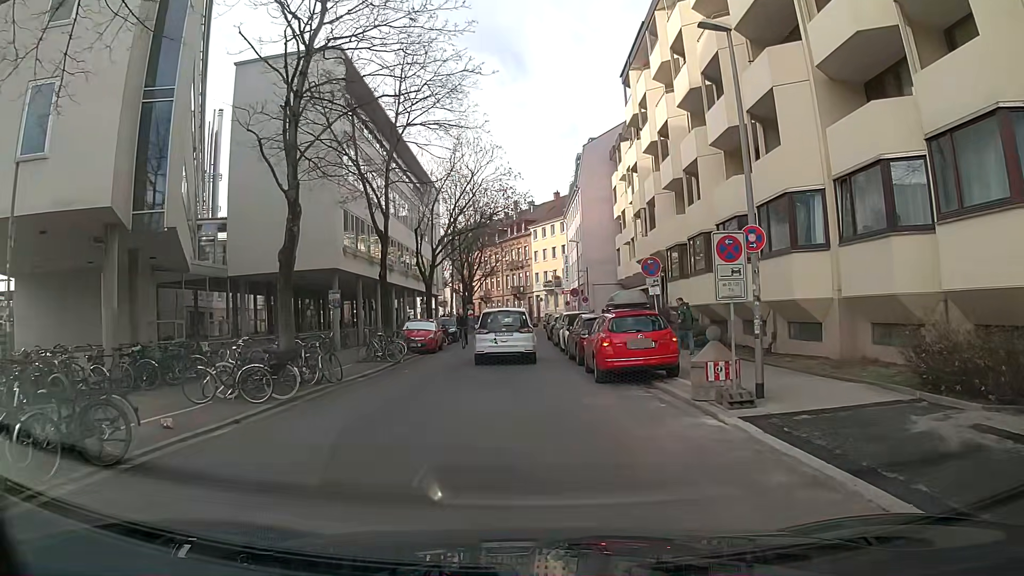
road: residential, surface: asphalt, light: Day
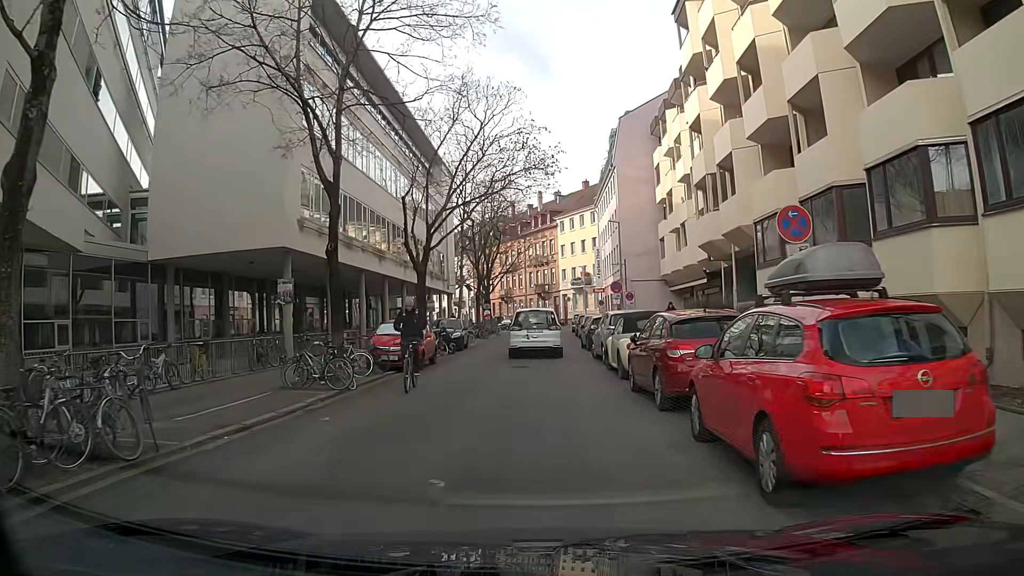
(-0.2, +9.6) m; -3°
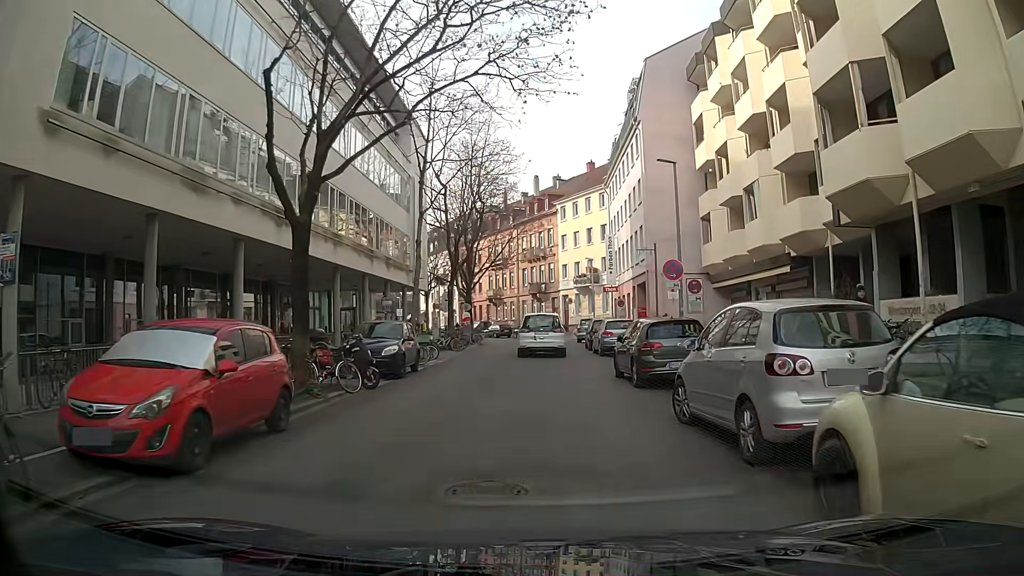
(0.0, +13.9) m; +1°
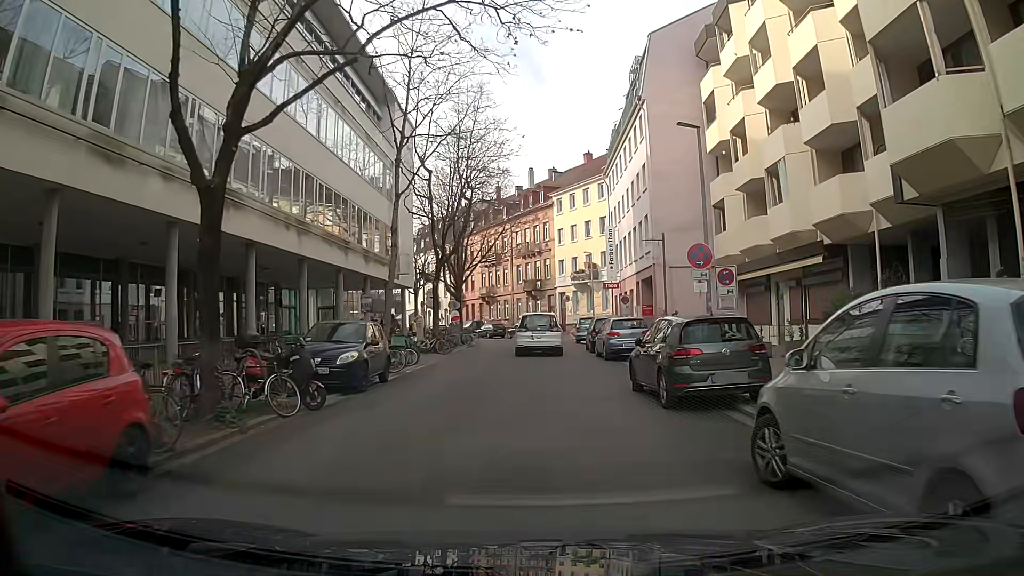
(0.0, +3.7) m; 0°
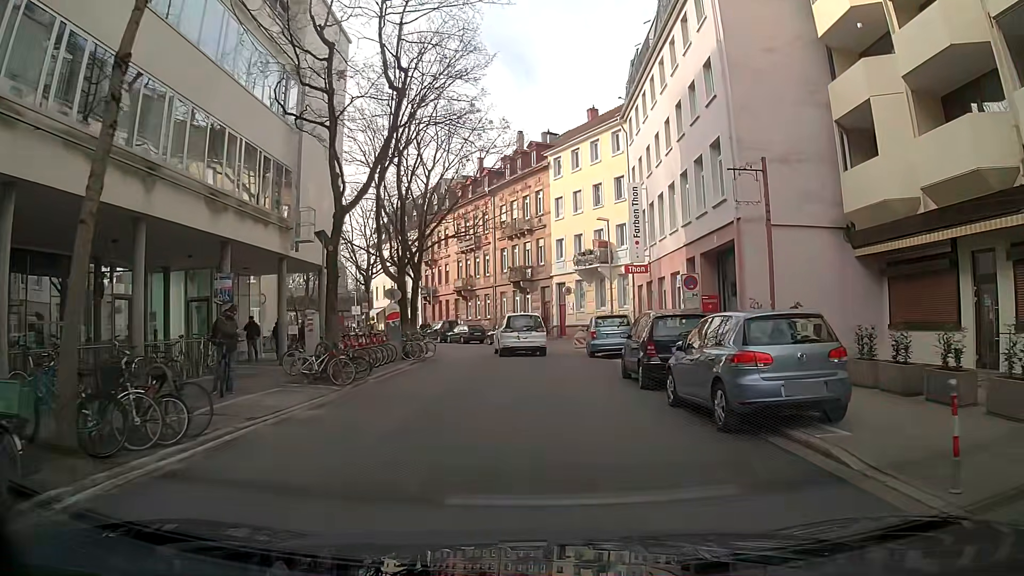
(+0.1, +15.6) m; +1°
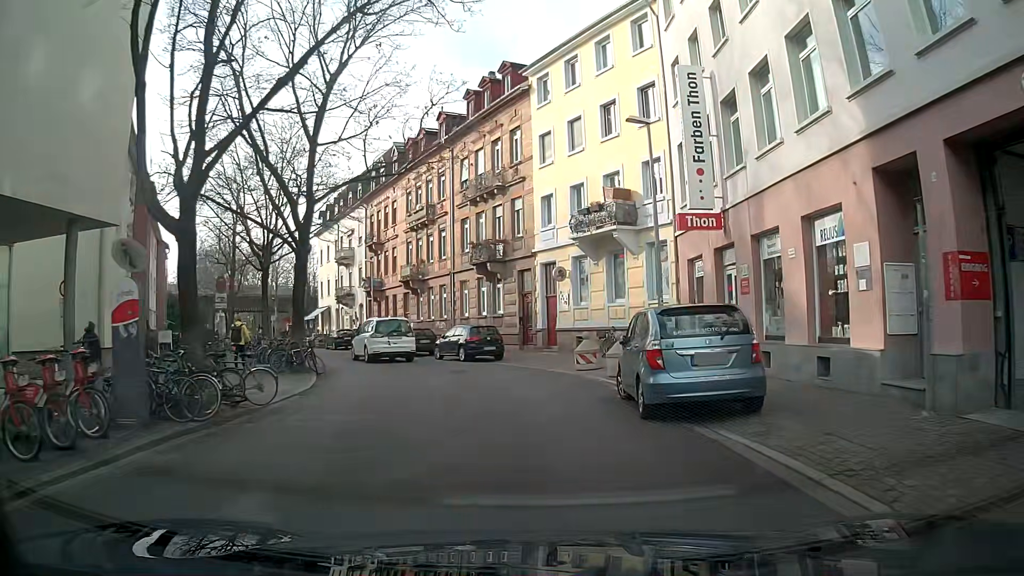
(-0.1, +15.9) m; +1°
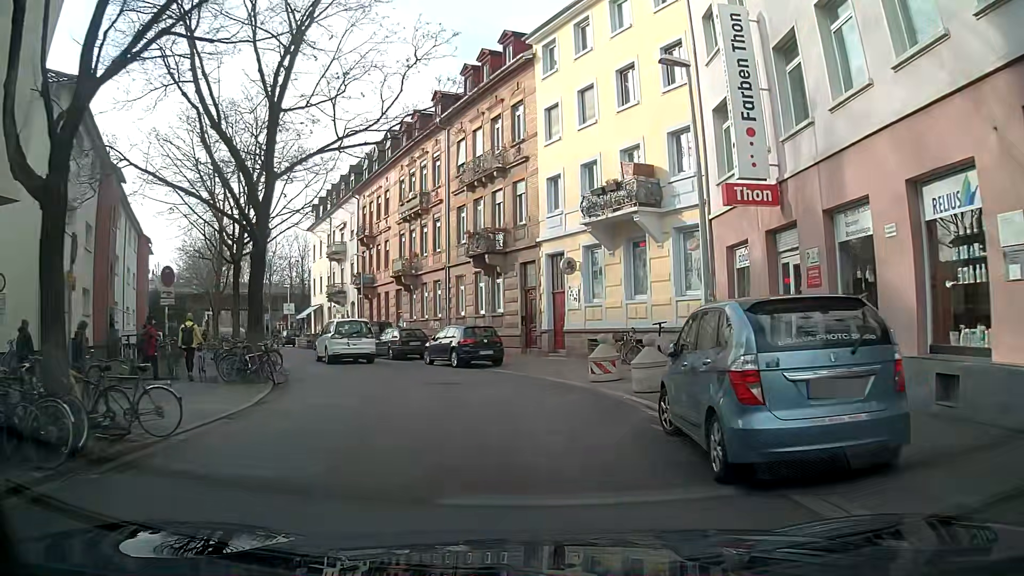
(0.0, +3.8) m; 0°
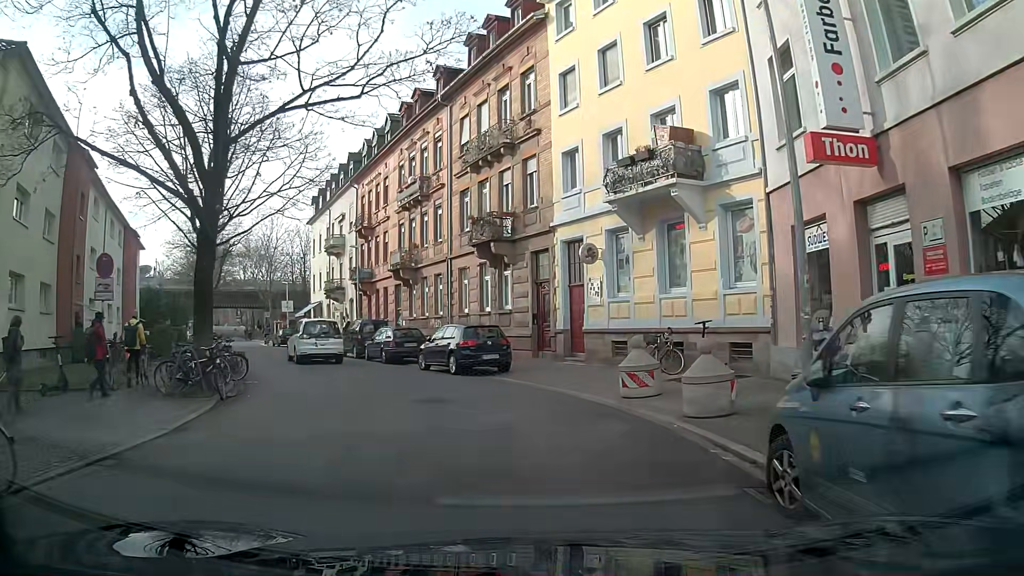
(0.0, +3.7) m; -1°
(-1, +10) (-4, +19) (-8, +28) (-13, +37) (-17, +46) (-22, +55) (-26, +64) (-30, +73) (-35, +82) (-44, +84) m
